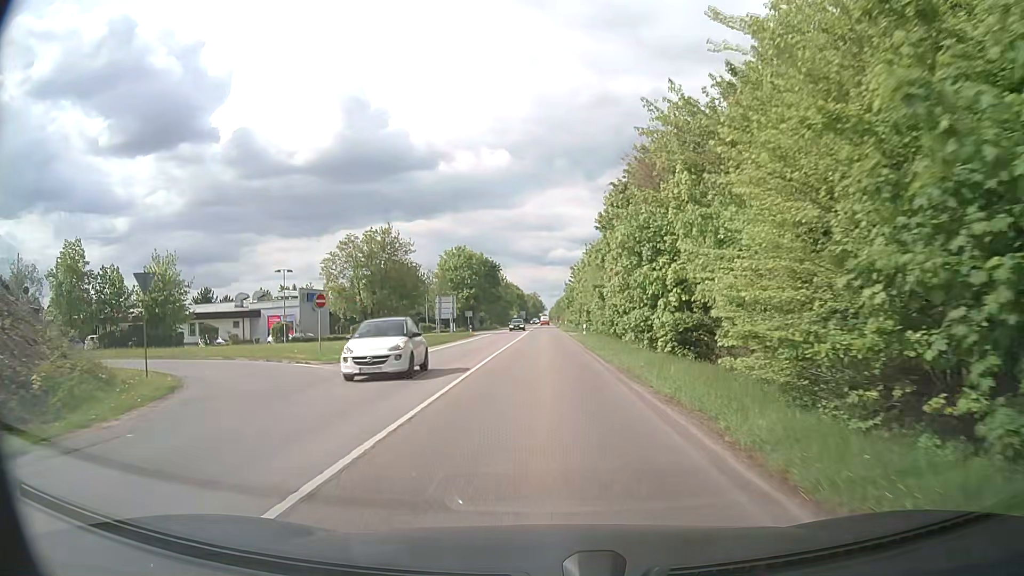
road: secondary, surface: asphalt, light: Day
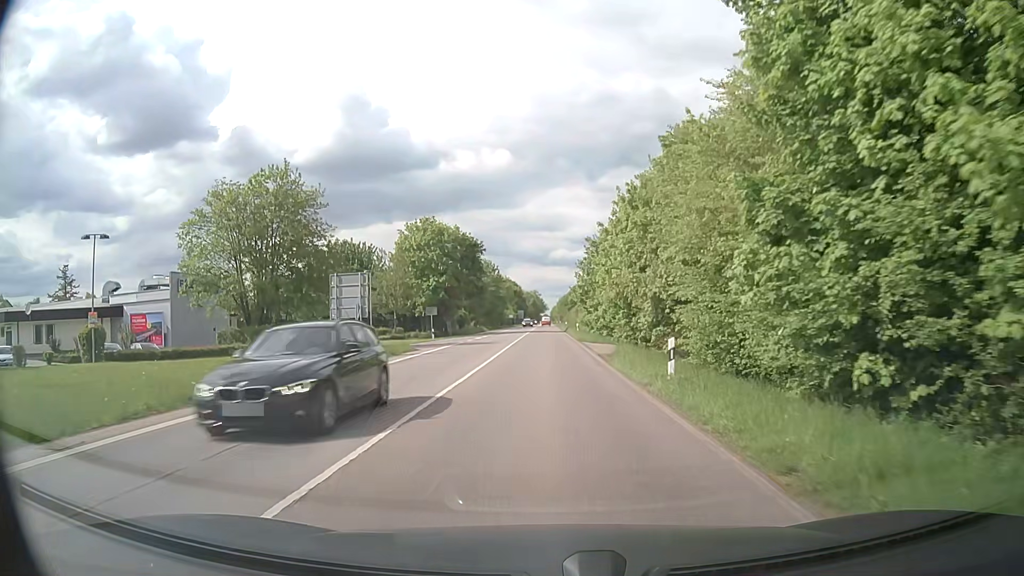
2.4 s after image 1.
(-0.2, +30.4) m; -1°
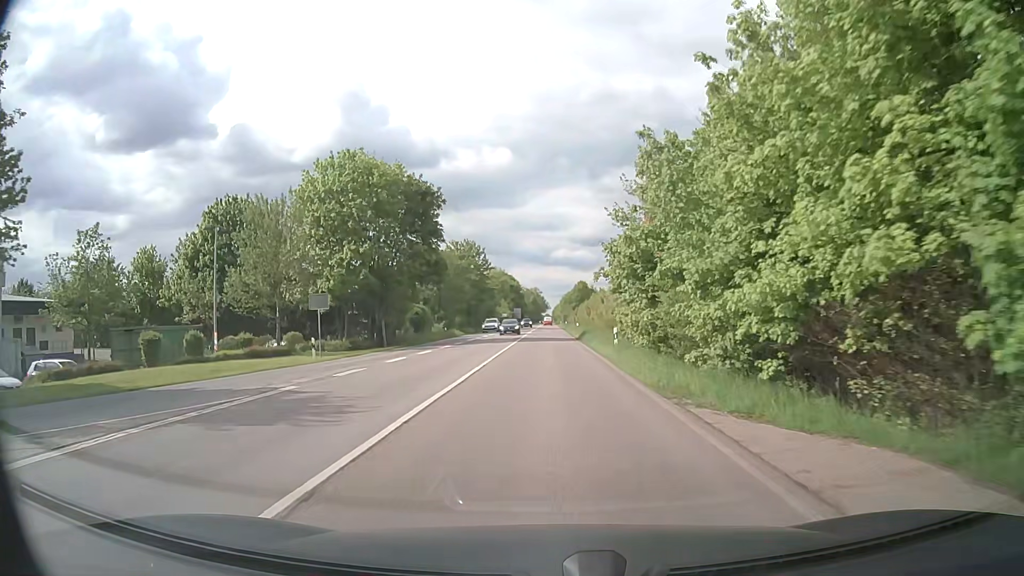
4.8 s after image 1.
(+0.1, +31.1) m; 0°
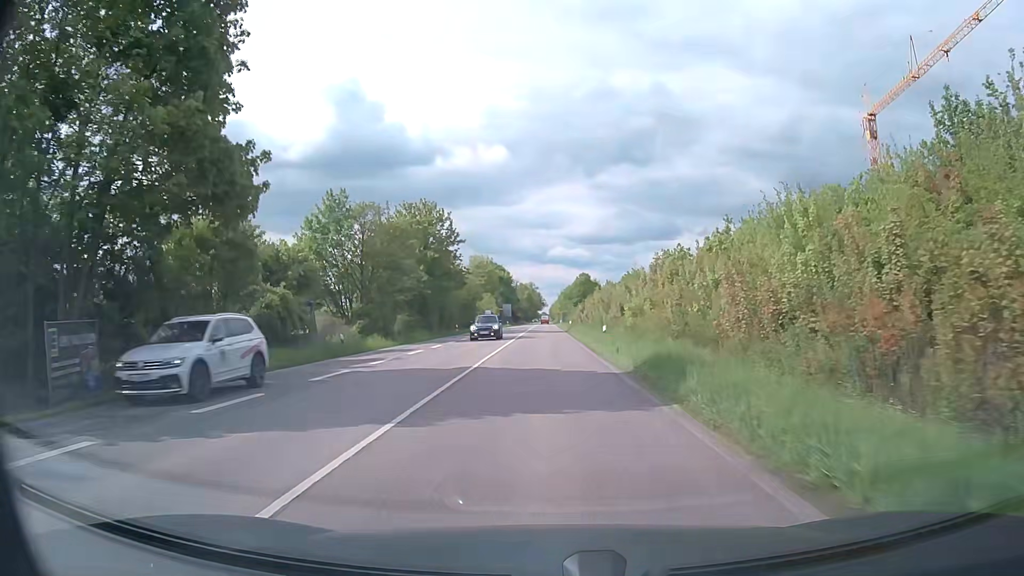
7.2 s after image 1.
(+0.4, +31.7) m; +1°
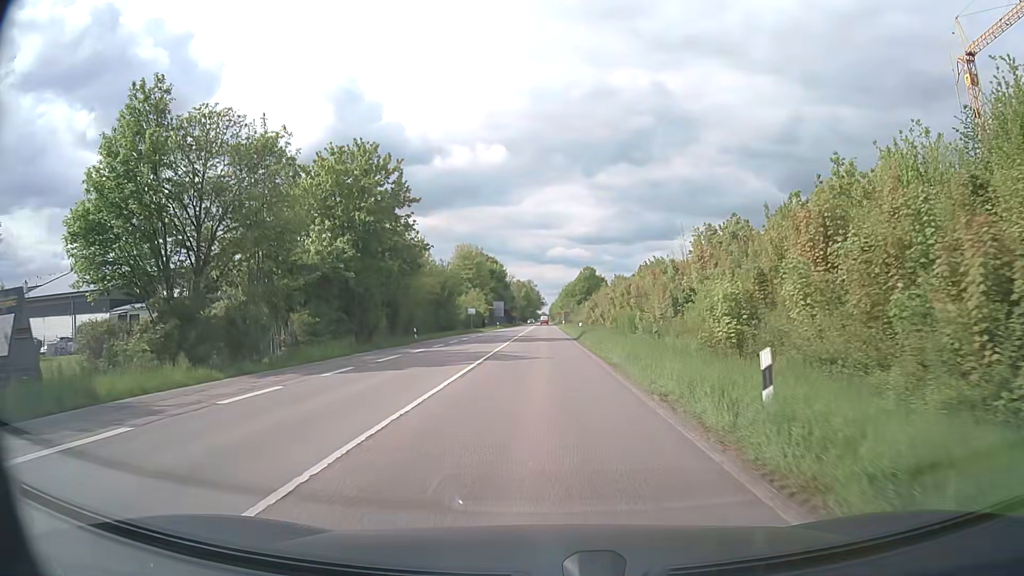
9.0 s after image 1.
(0.0, +22.7) m; 0°
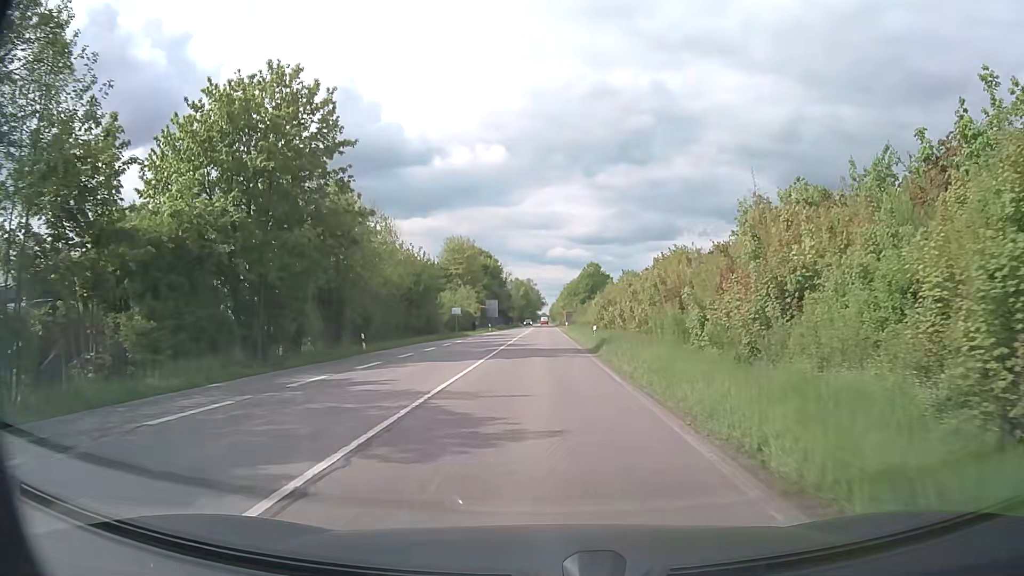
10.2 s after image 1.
(0.0, +14.4) m; 0°
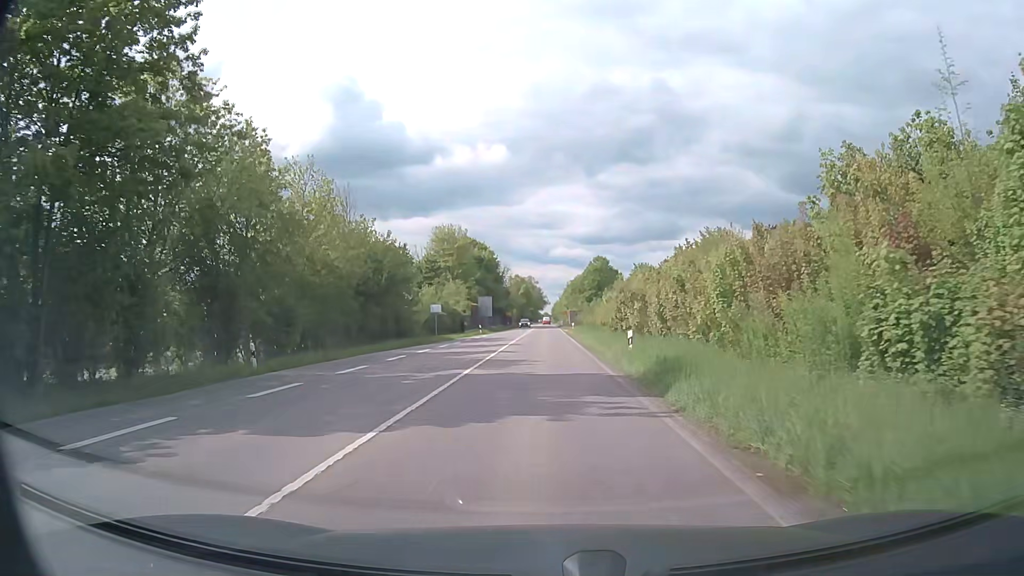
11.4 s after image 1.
(0.0, +14.2) m; 0°
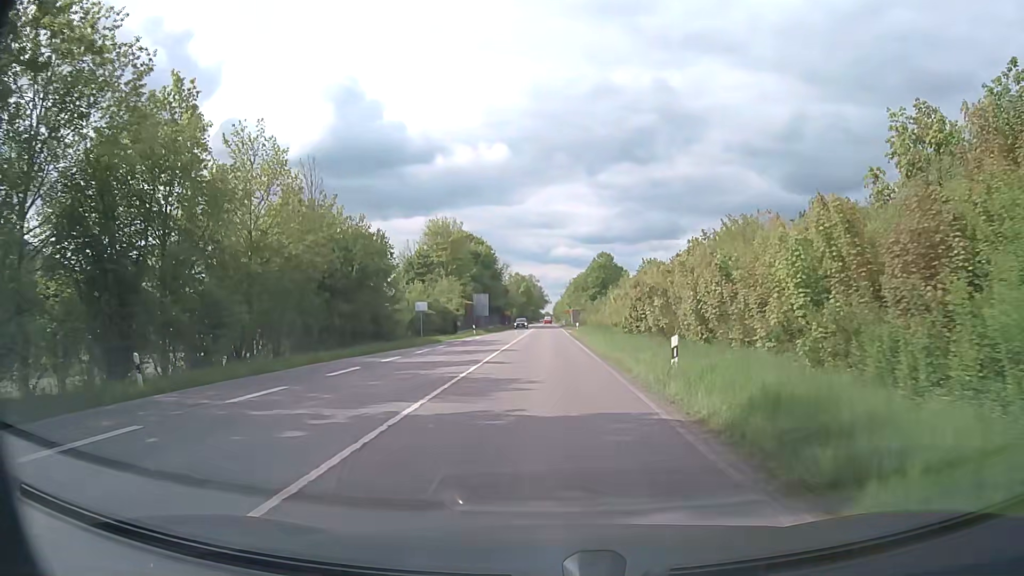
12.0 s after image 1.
(0.0, +7.1) m; 0°
(0, +10) (0, +20) (0, +30) (0, +40) (0, +50) (0, +60) (0, +70) (0, +80) (0, +90) (0, +100) m
